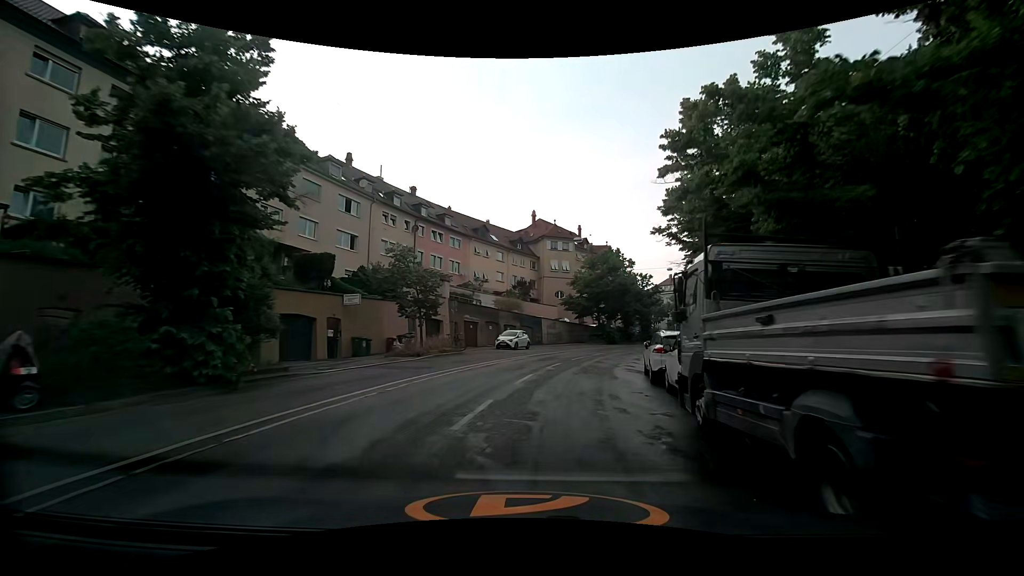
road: secondary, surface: asphalt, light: Day
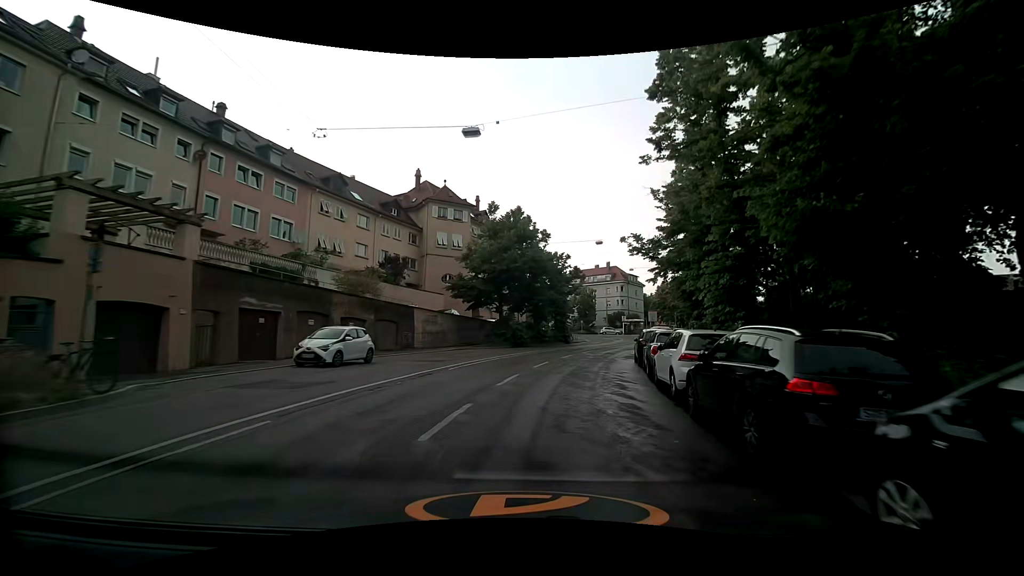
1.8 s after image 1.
(+1.8, +18.7) m; +12°
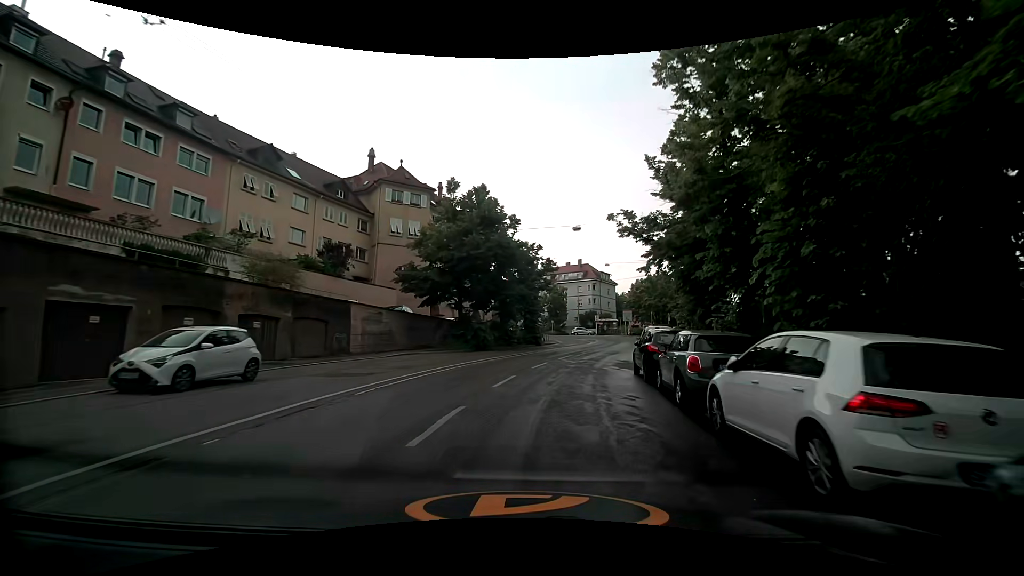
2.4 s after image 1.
(+0.2, +6.3) m; +3°
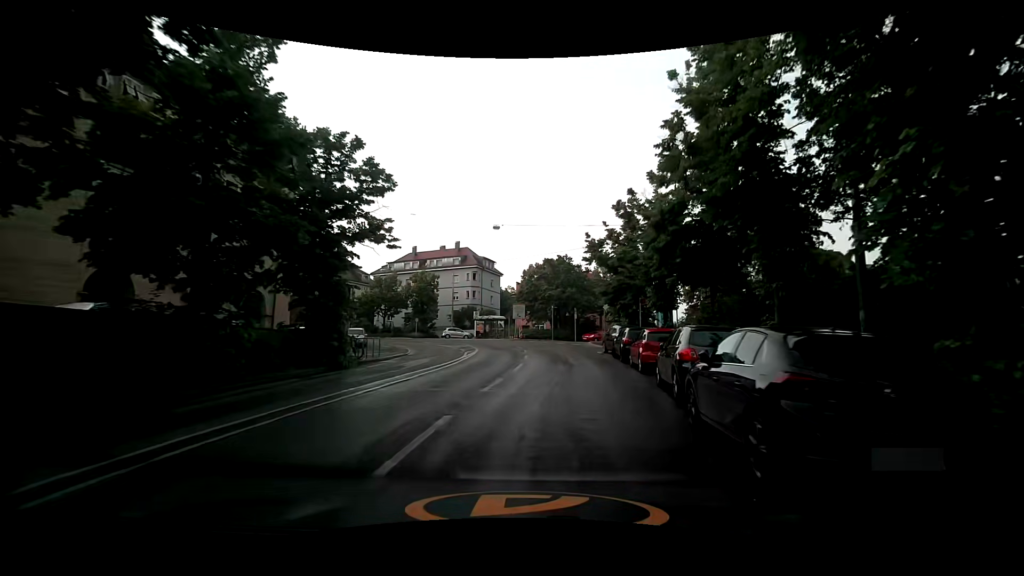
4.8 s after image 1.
(+3.1, +25.0) m; +13°
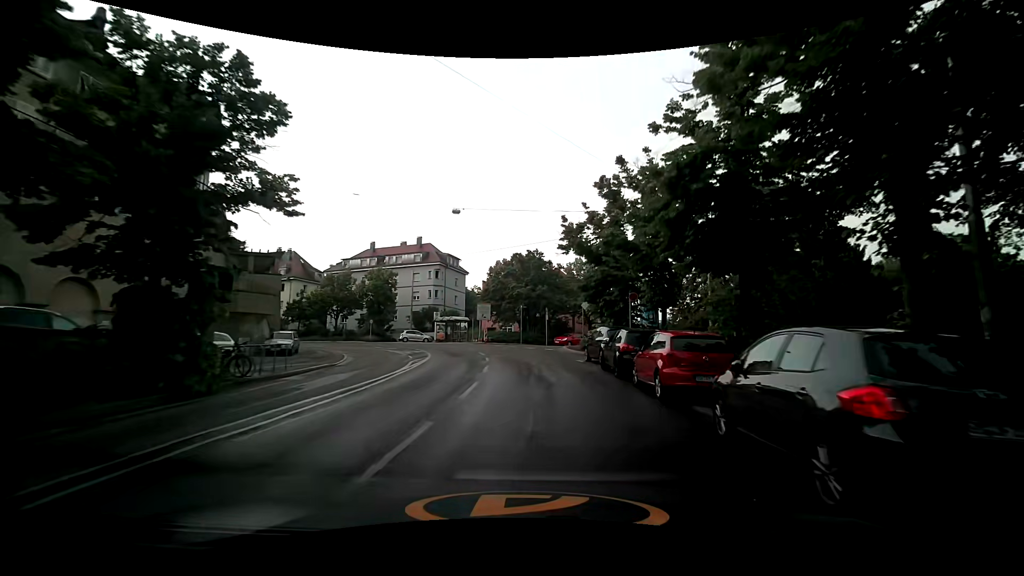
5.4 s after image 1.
(+0.3, +6.1) m; +4°
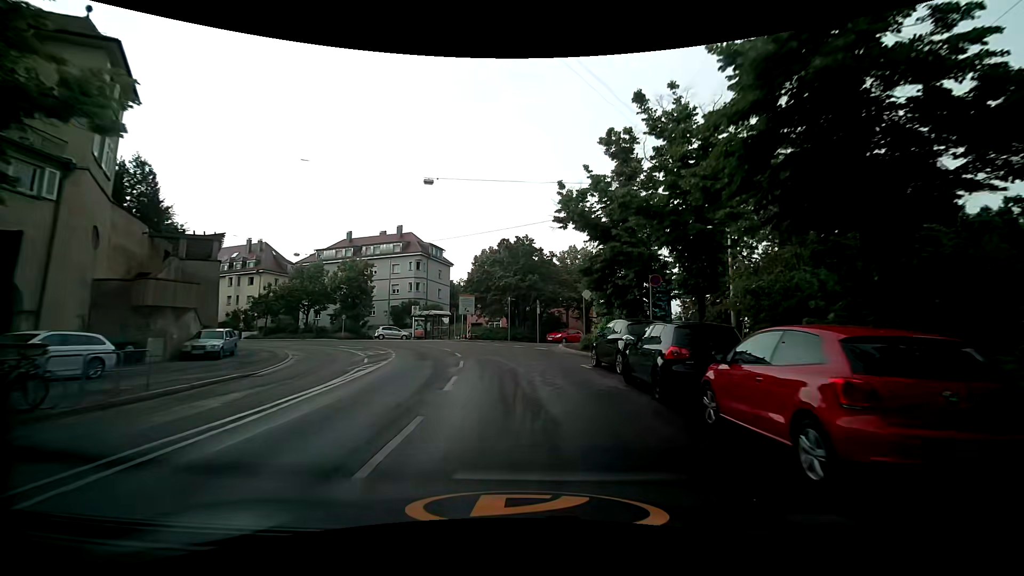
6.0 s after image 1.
(+0.1, +6.0) m; +1°
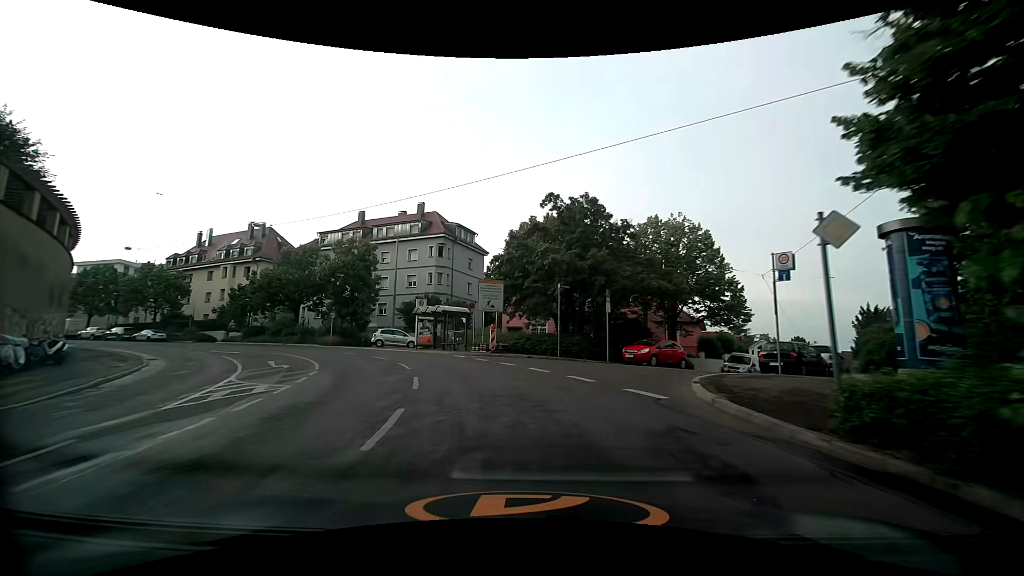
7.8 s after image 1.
(-0.4, +17.2) m; -5°
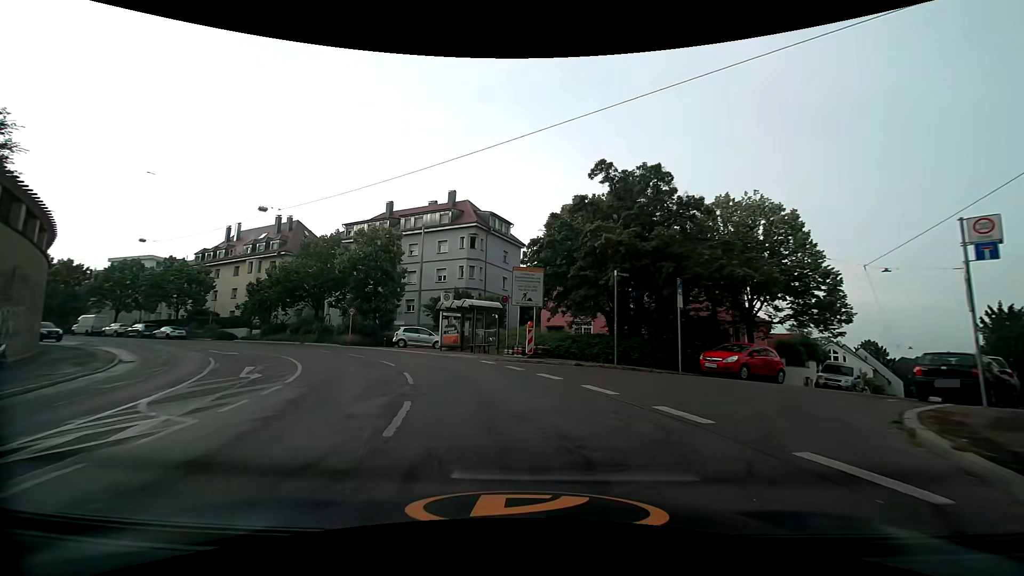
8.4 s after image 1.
(-0.2, +5.5) m; -4°
(-1, +10) (-3, +20) (-8, +28) (-15, +36) (-22, +42) (-31, +47) (-40, +51) (-49, +55) (-58, +59) (-67, +64) m
